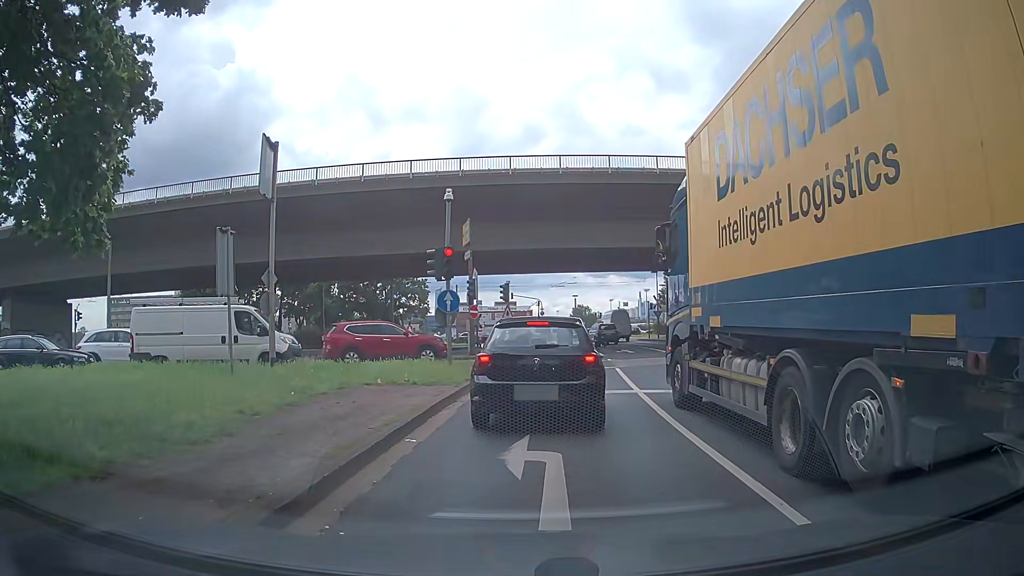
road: primary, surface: asphalt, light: Day
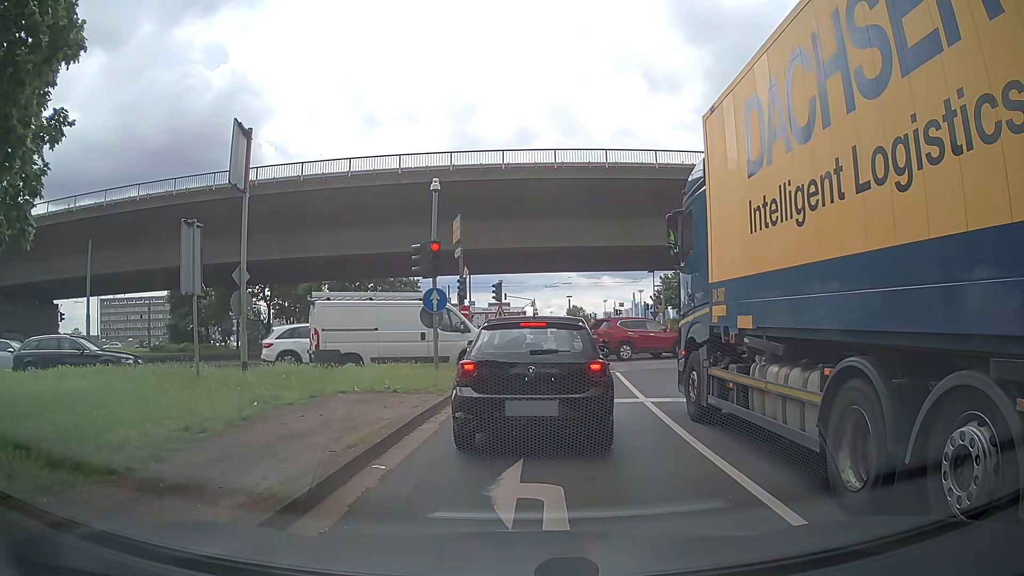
(0.0, +1.4) m; 0°
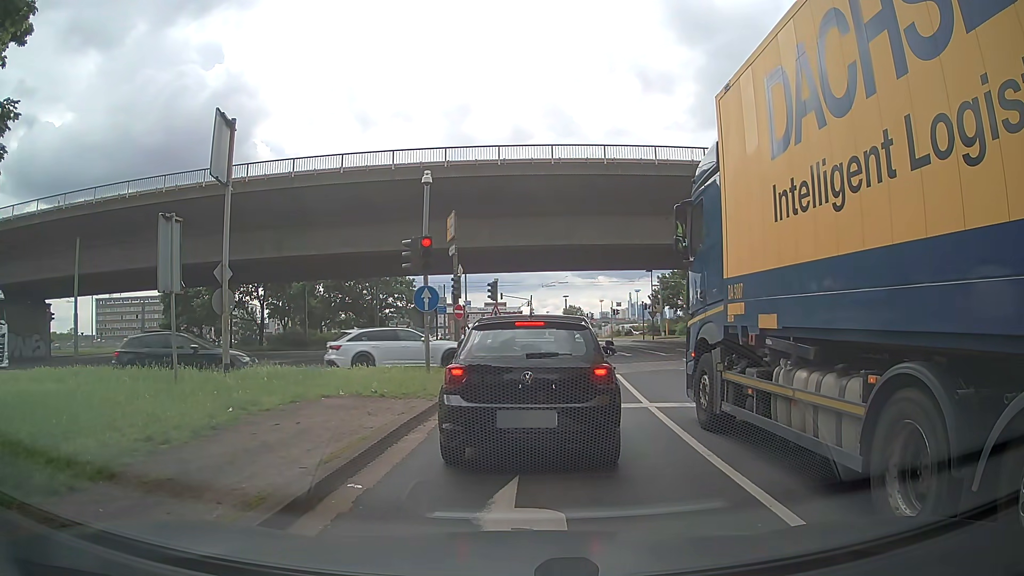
(0.0, +0.8) m; 0°
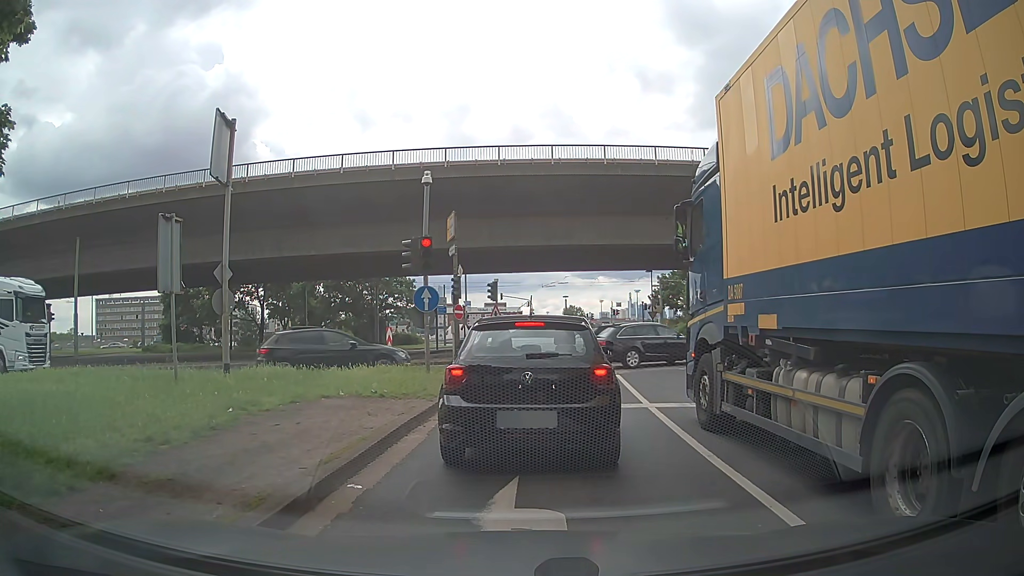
(0.0, 0.0) m; 0°
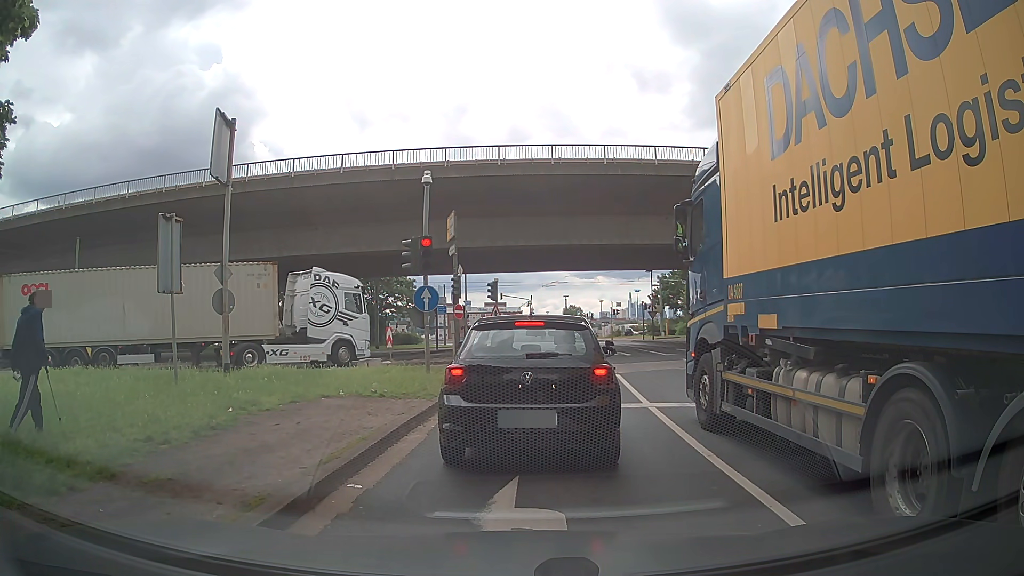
(0.0, 0.0) m; 0°
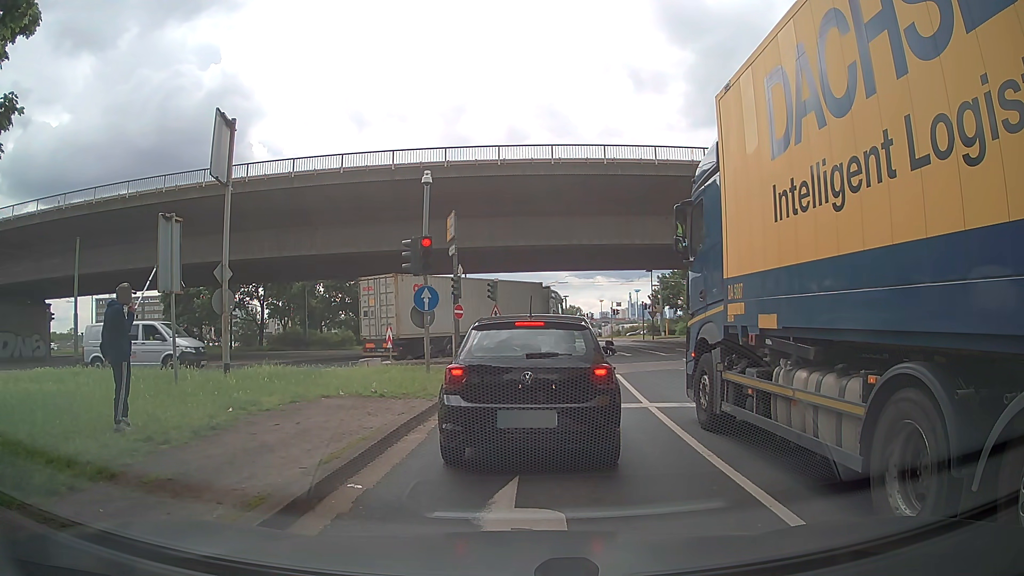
(0.0, 0.0) m; 0°
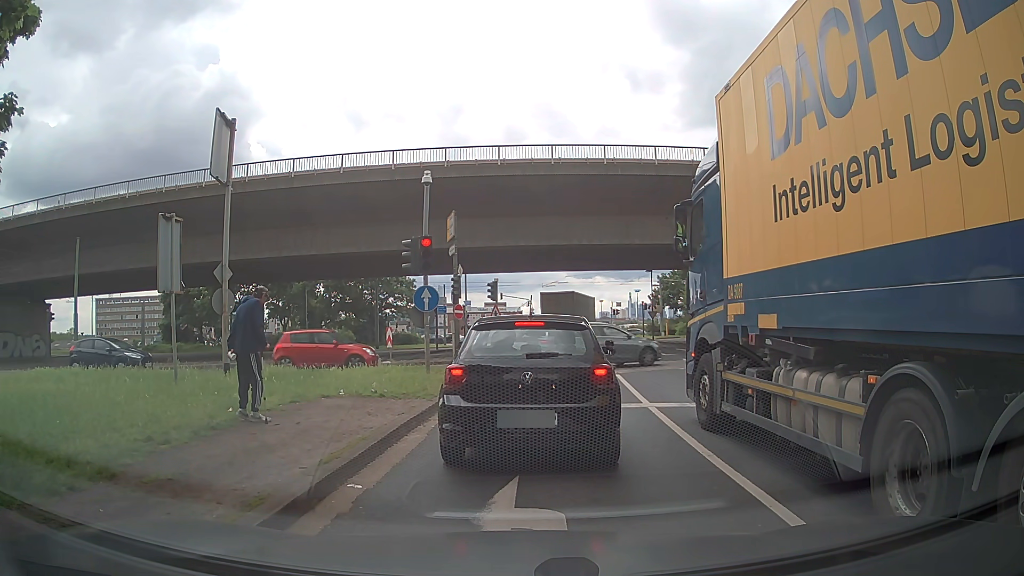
(0.0, 0.0) m; 0°
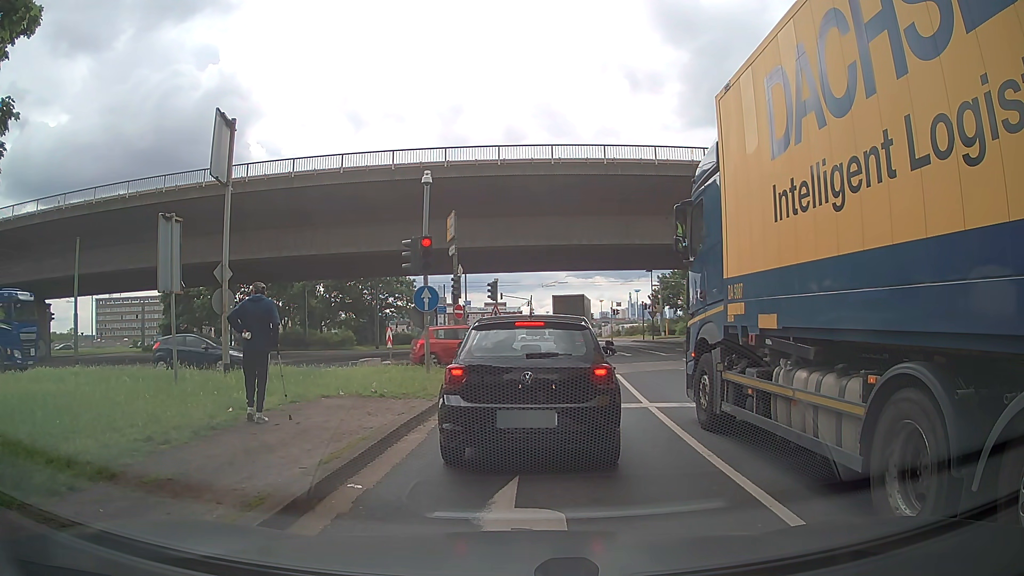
(0.0, 0.0) m; 0°
